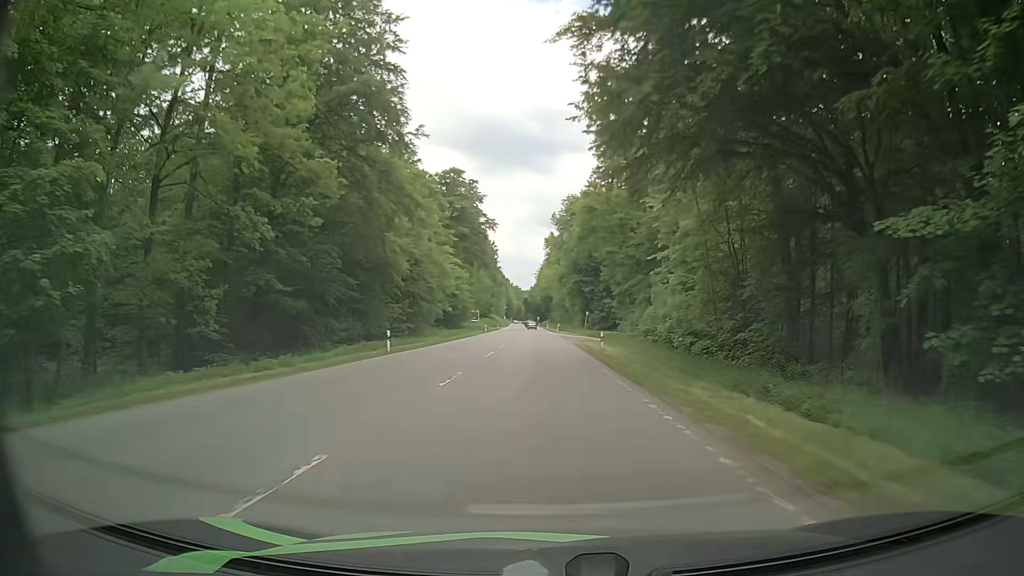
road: secondary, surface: asphalt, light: Day
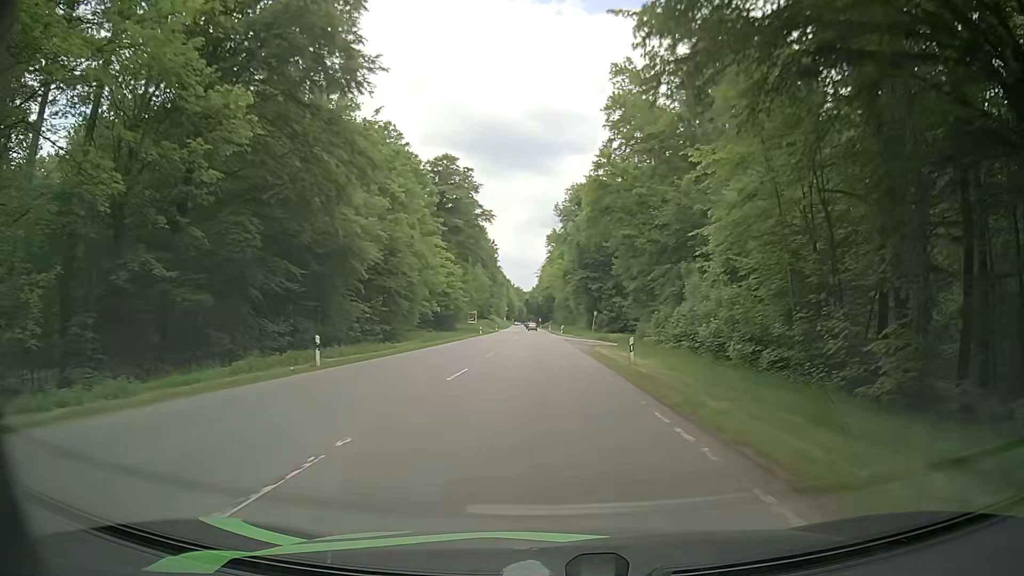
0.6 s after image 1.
(-0.1, +10.7) m; -1°
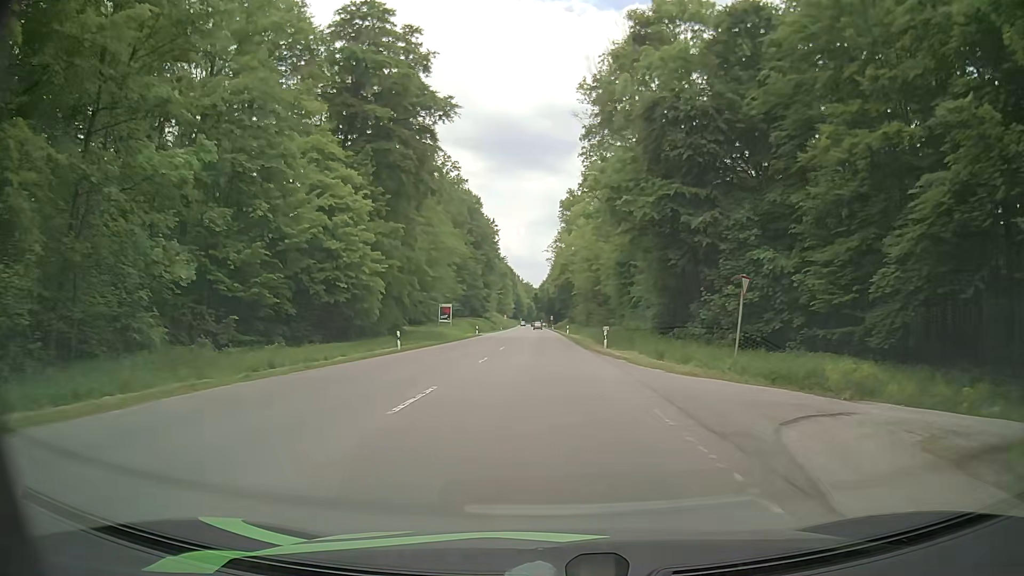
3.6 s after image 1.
(+0.4, +53.9) m; 0°
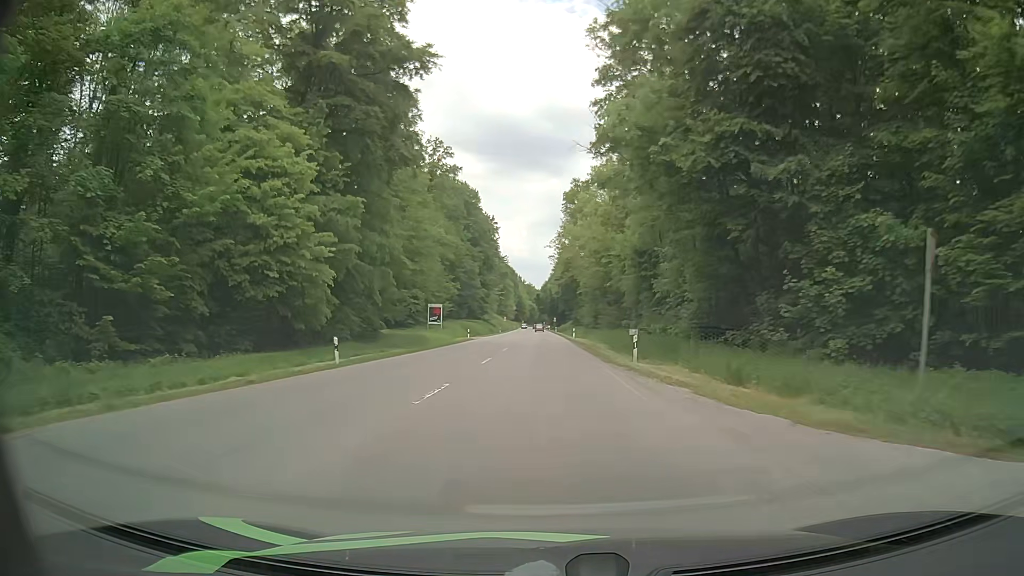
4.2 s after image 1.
(+0.1, +10.9) m; 0°
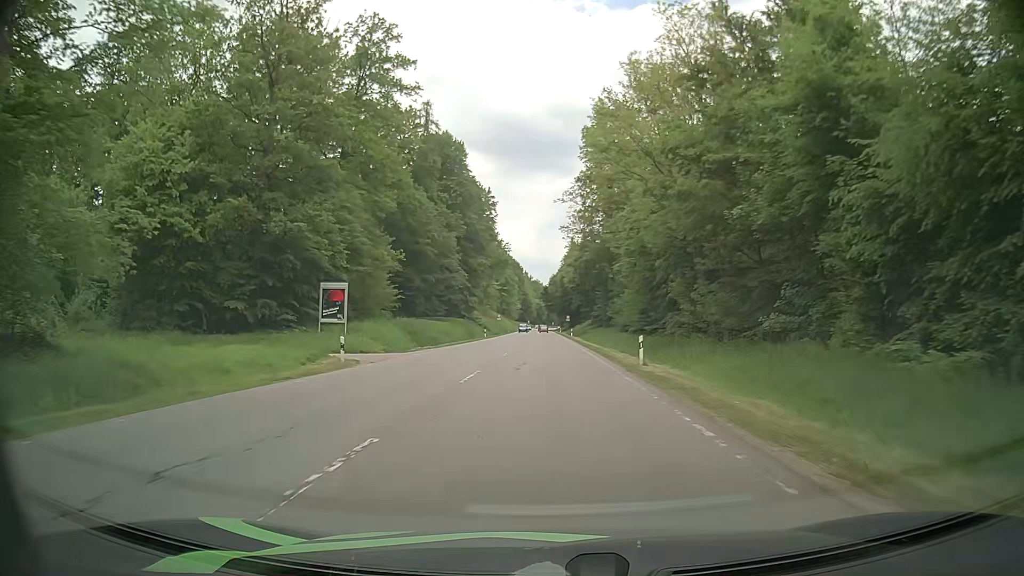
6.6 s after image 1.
(-0.3, +43.6) m; -1°
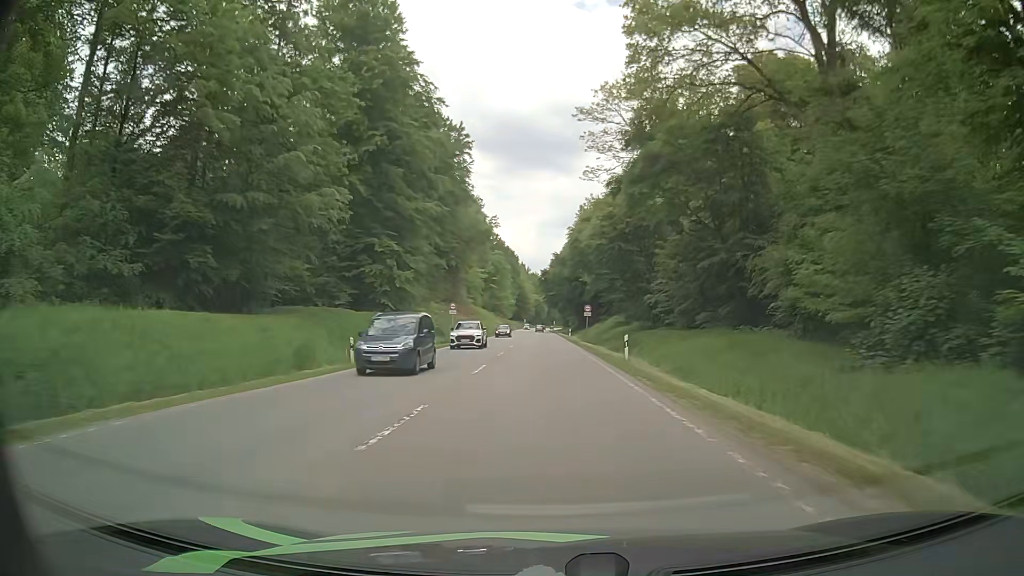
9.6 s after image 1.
(-0.1, +54.9) m; 0°
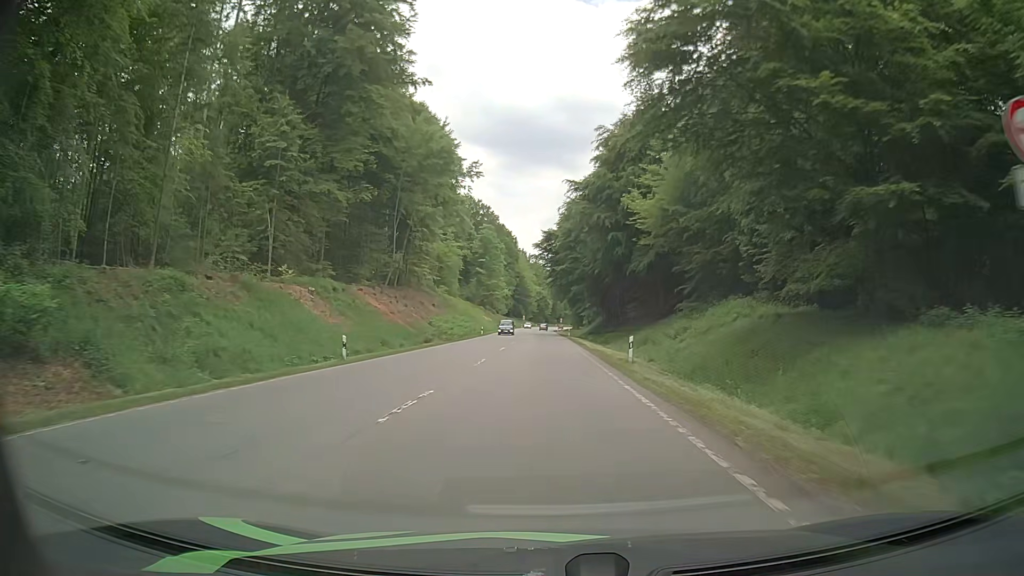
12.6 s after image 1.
(-0.3, +55.3) m; 0°
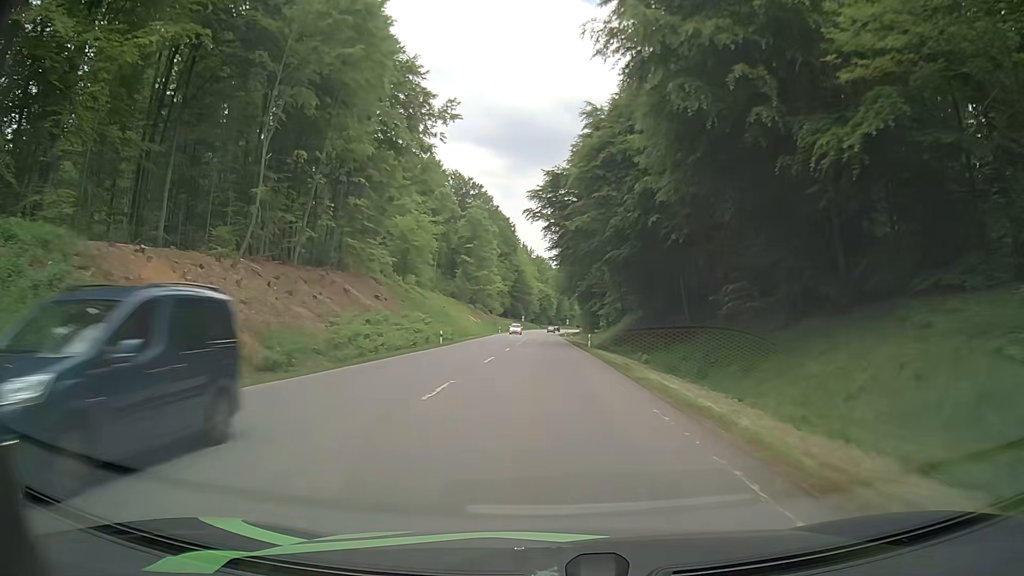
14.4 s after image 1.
(0.0, +33.4) m; 0°
(0, +10) (0, +20) (0, +30) (0, +40) (0, +50) (0, +60) (0, +70) (0, +80) (0, +90) (0, +100) m
